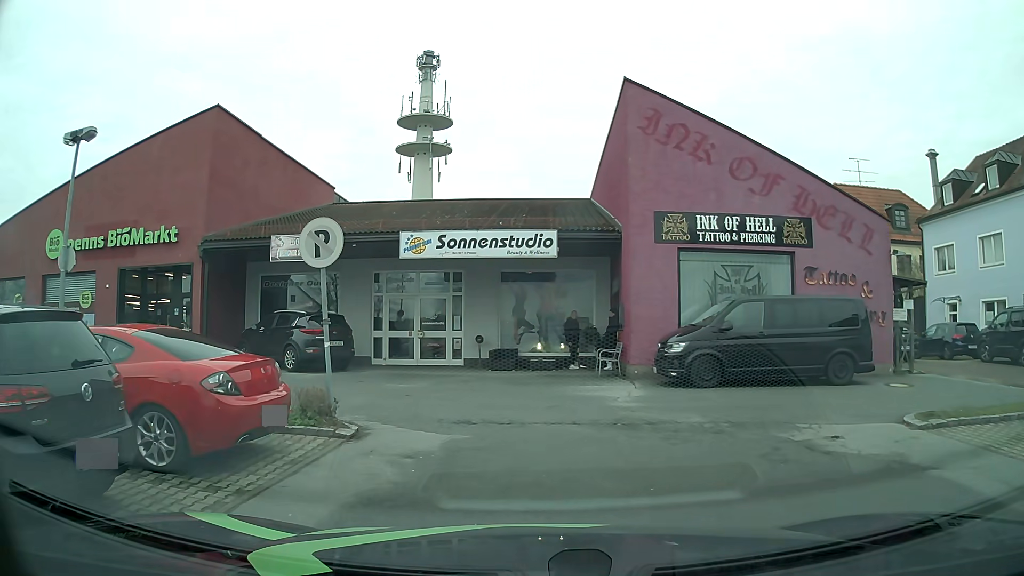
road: service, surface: asphalt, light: Day
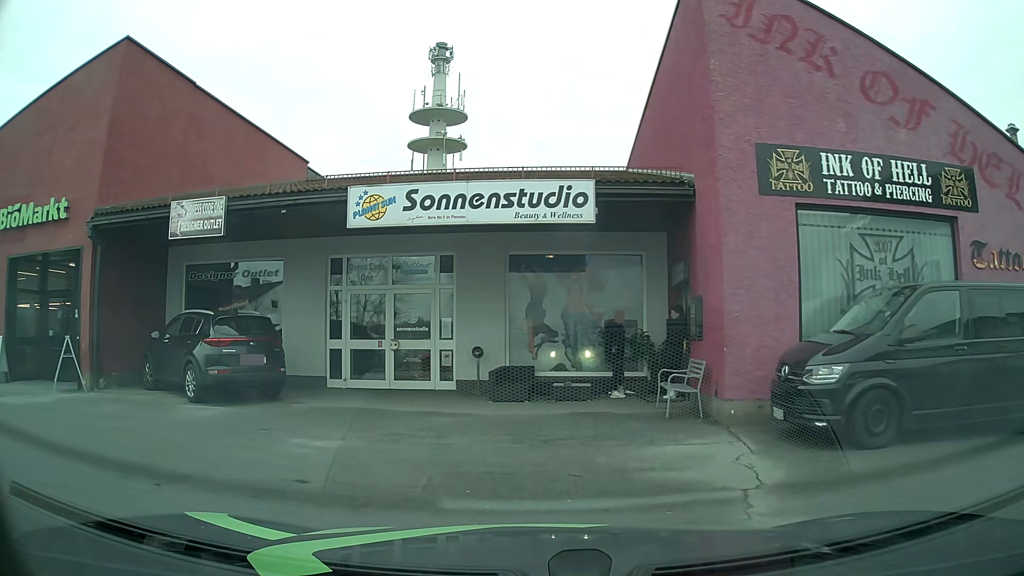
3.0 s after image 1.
(+0.1, +6.4) m; -2°
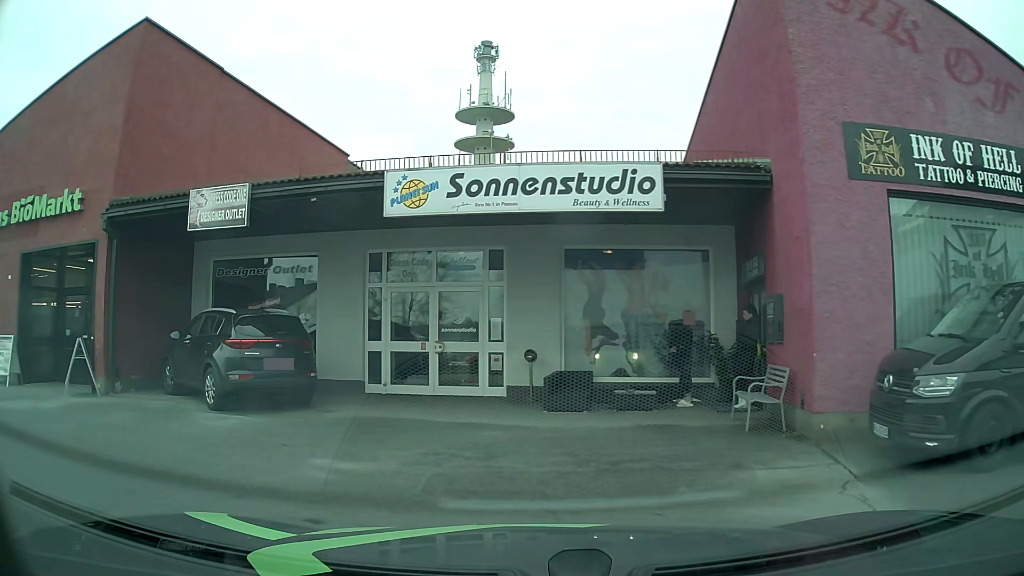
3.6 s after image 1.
(0.0, +1.2) m; -4°
